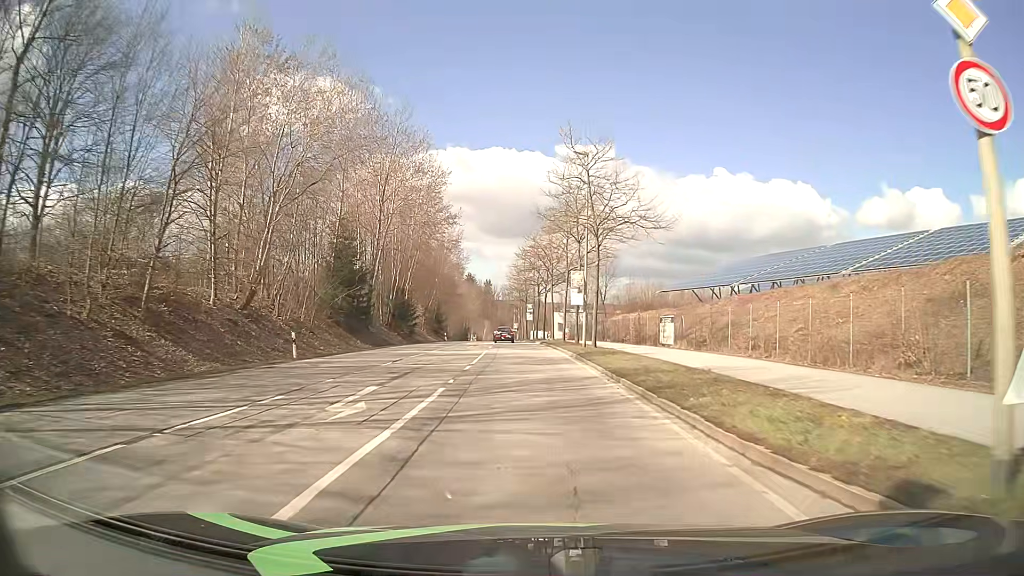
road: secondary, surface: asphalt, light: Day
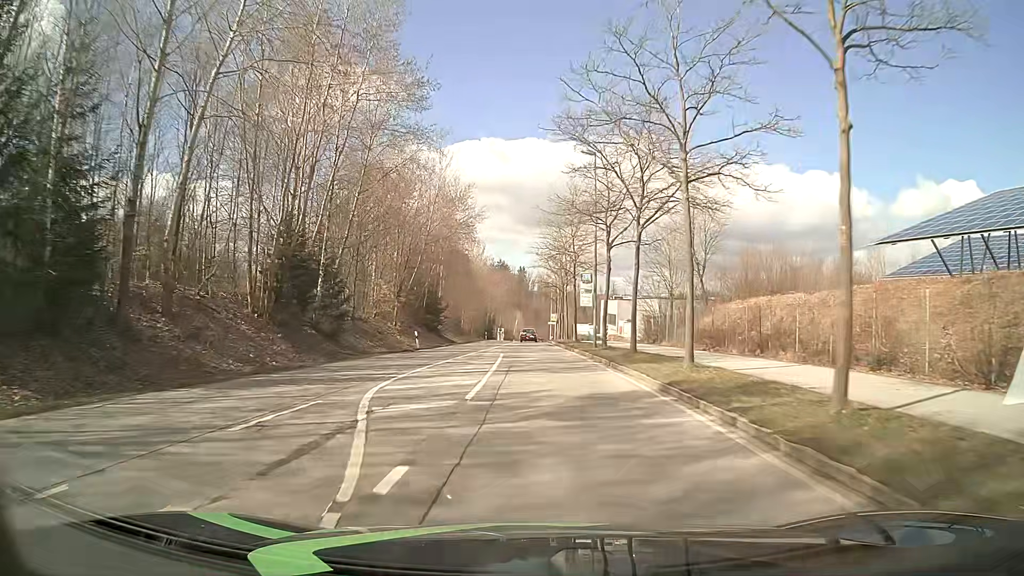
(-1.4, +39.2) m; -3°
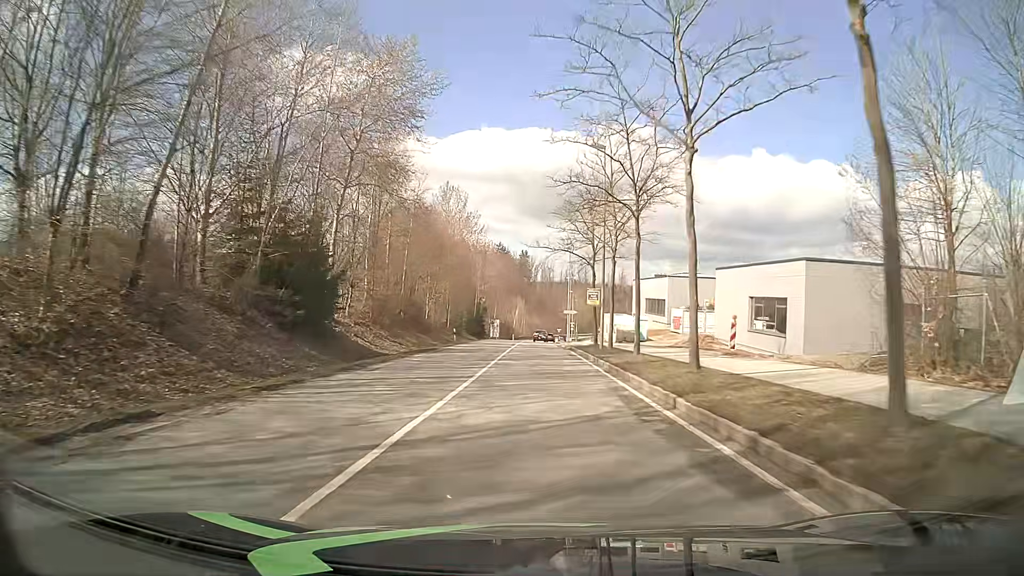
(-0.5, +42.0) m; 0°
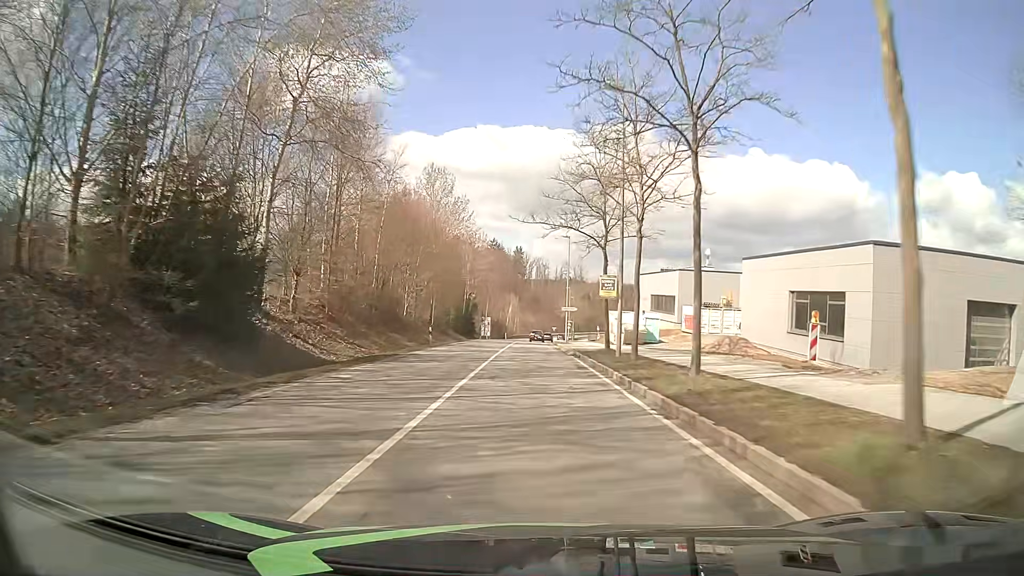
(+0.1, +8.8) m; 0°
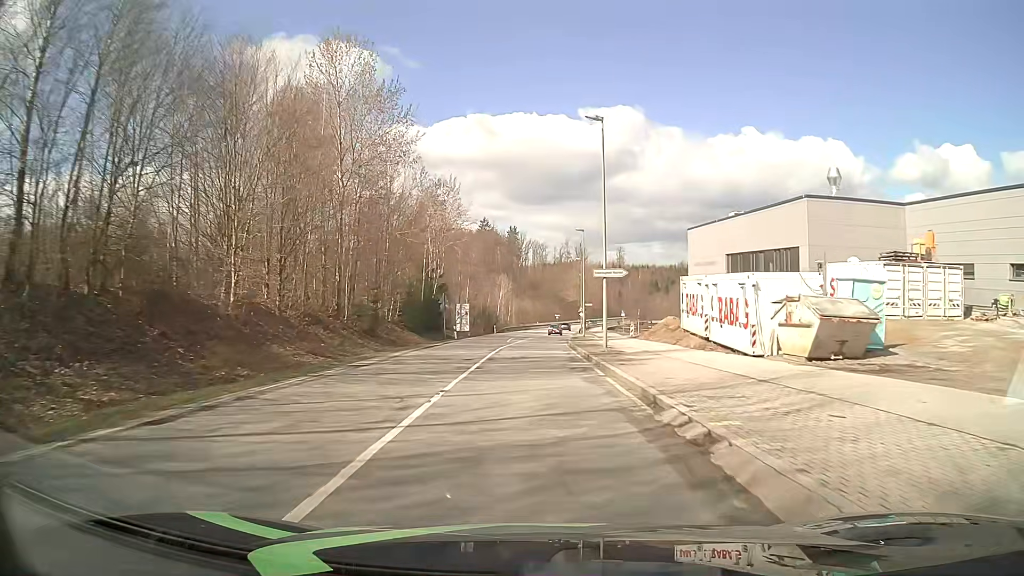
(+0.1, +35.4) m; +1°
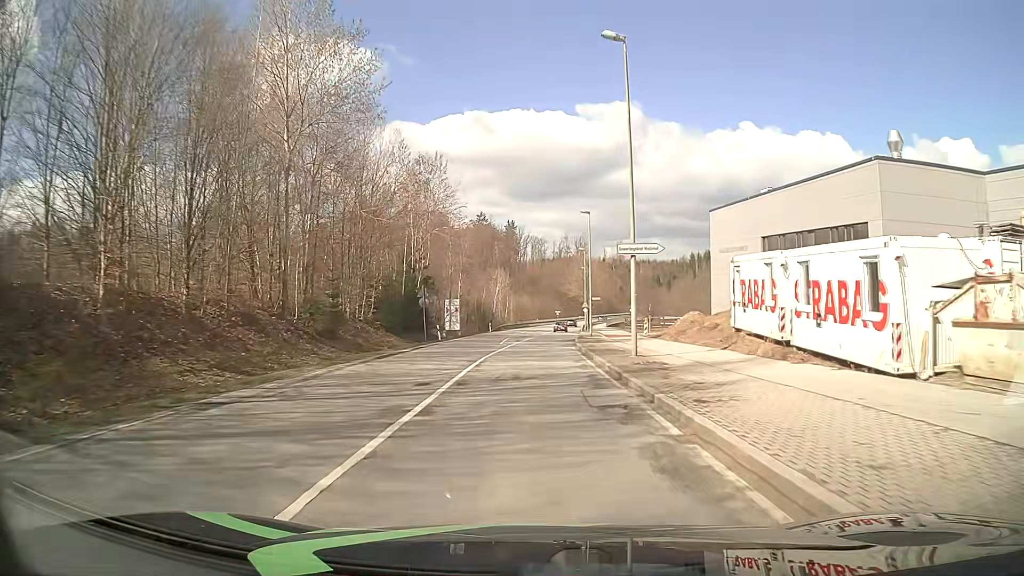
(0.0, +8.8) m; 0°
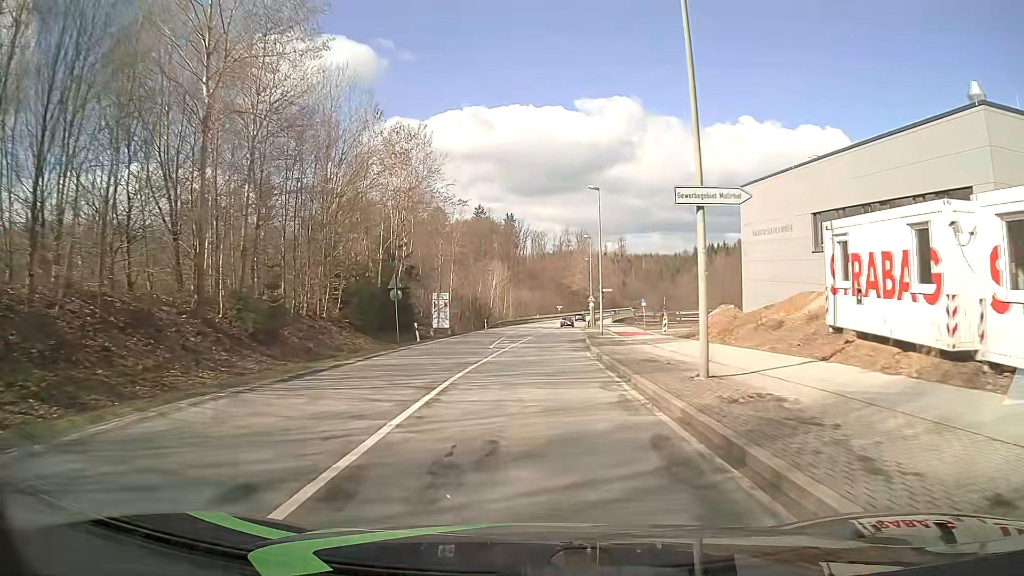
(0.0, +8.4) m; 0°
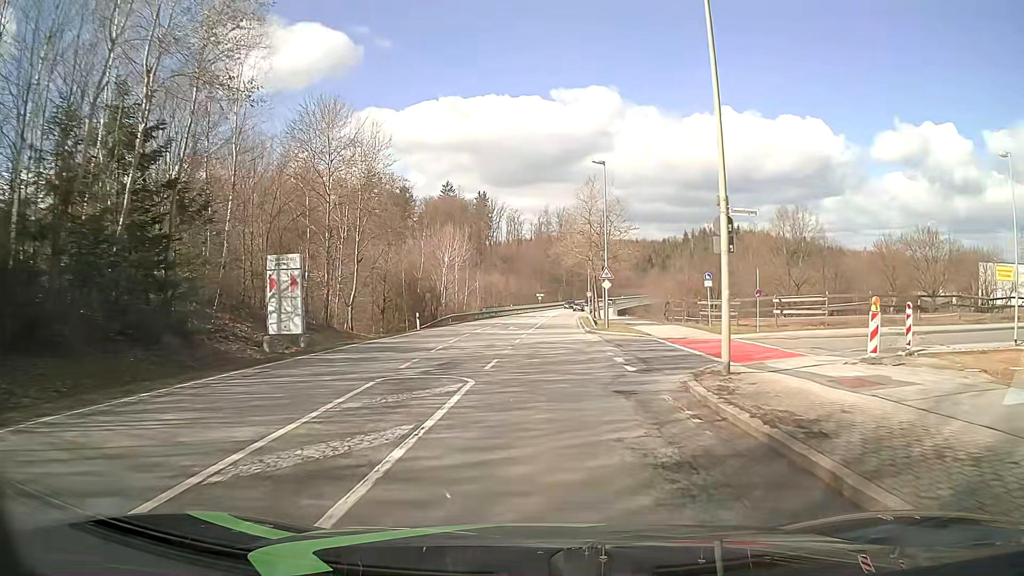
(+0.5, +33.0) m; +2°
(0, +10) (+3, +19) (+12, +24) (+21, +27) (+31, +30) (+40, +33) (+49, +39) (+57, +45) (+64, +51) (+72, +57) m
